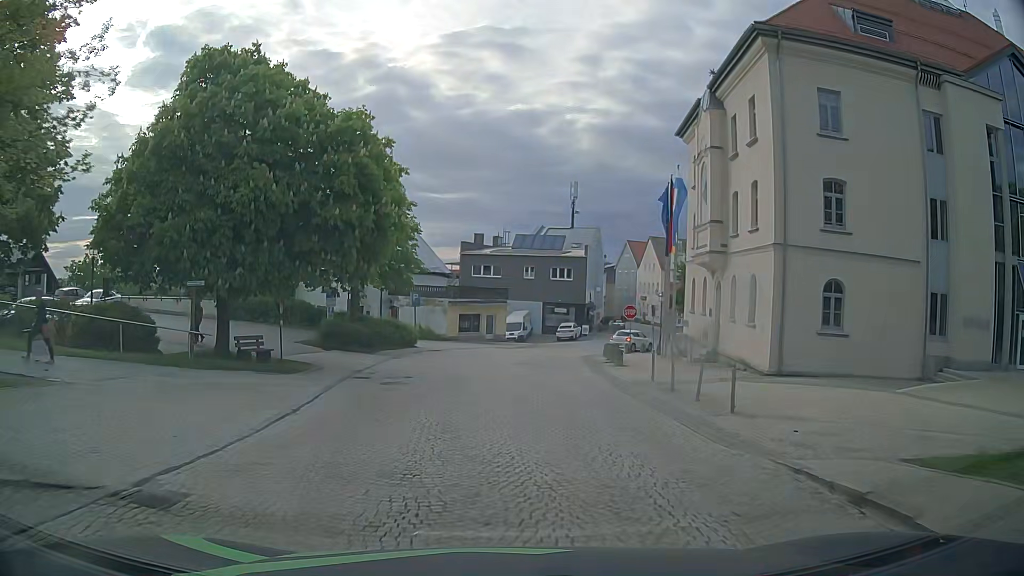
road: residential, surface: sett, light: Day
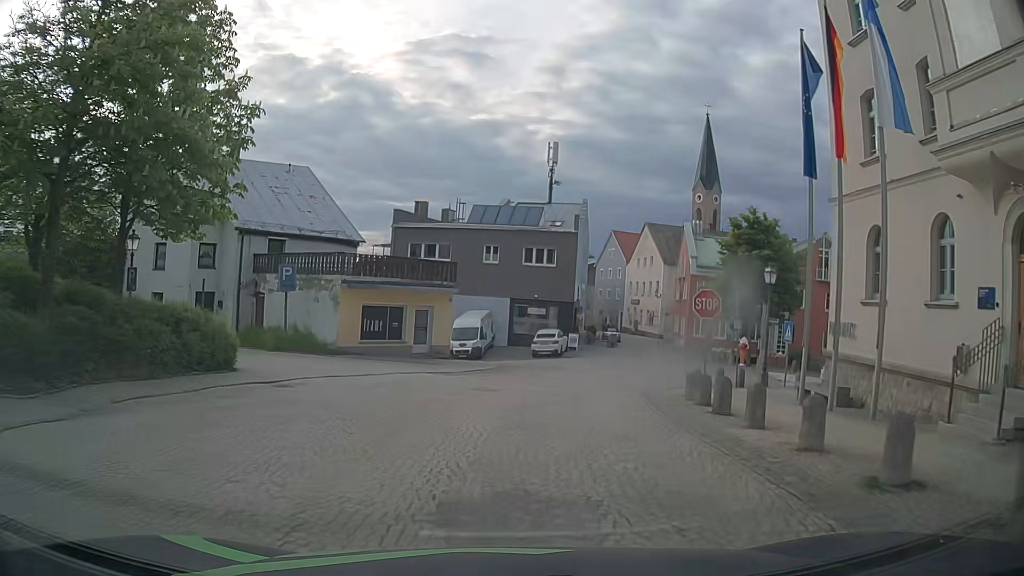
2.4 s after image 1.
(+0.7, +22.7) m; +2°
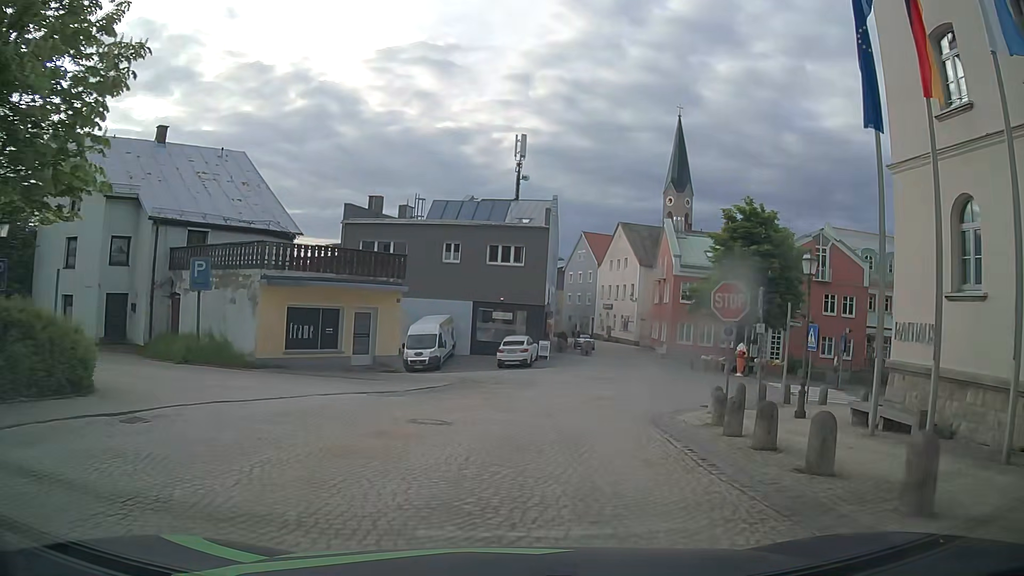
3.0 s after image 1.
(+0.3, +5.2) m; +4°
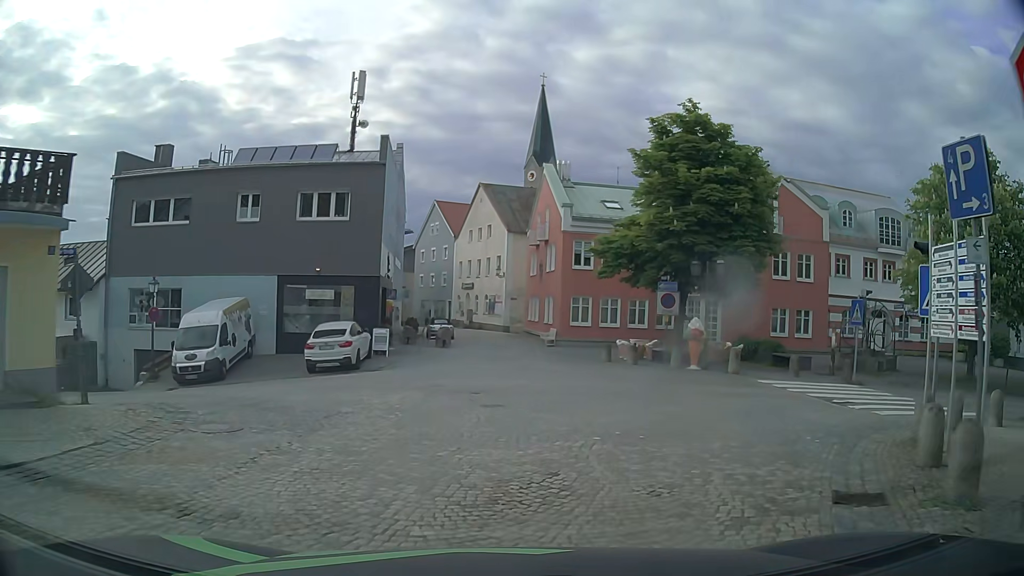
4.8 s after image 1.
(+1.5, +12.9) m; +14°
